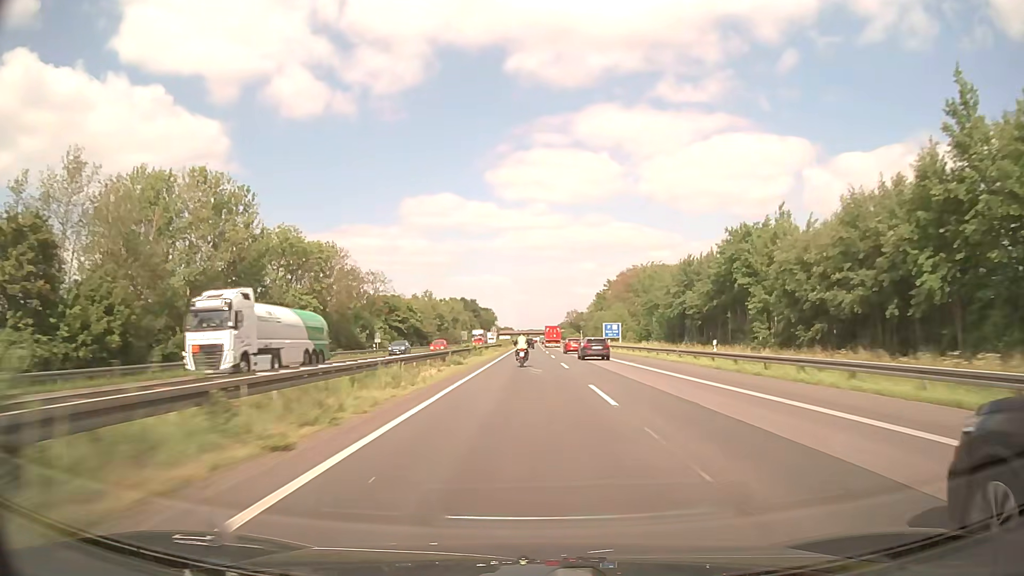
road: motorway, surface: asphalt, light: Day
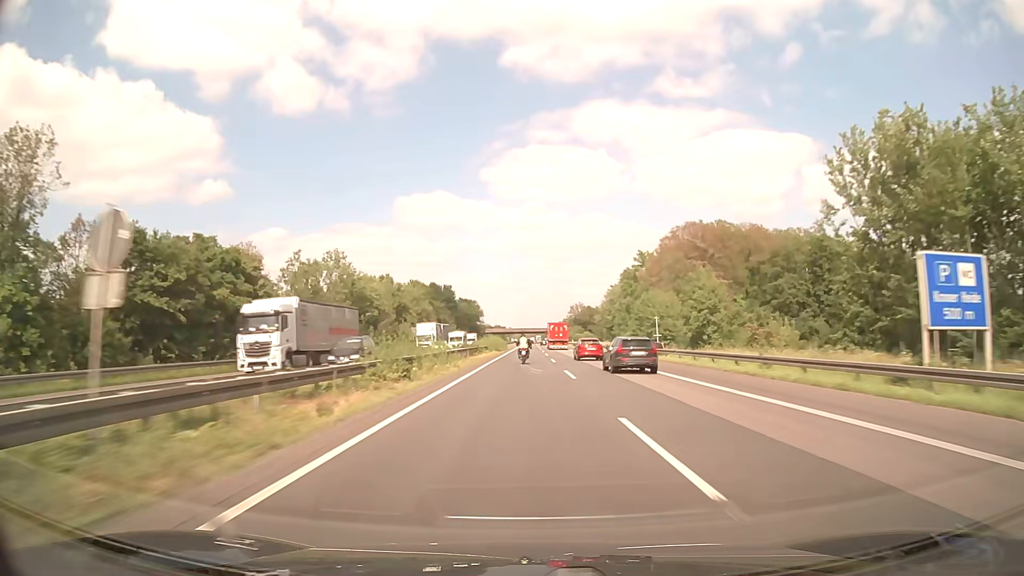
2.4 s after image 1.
(+0.4, +80.9) m; 0°
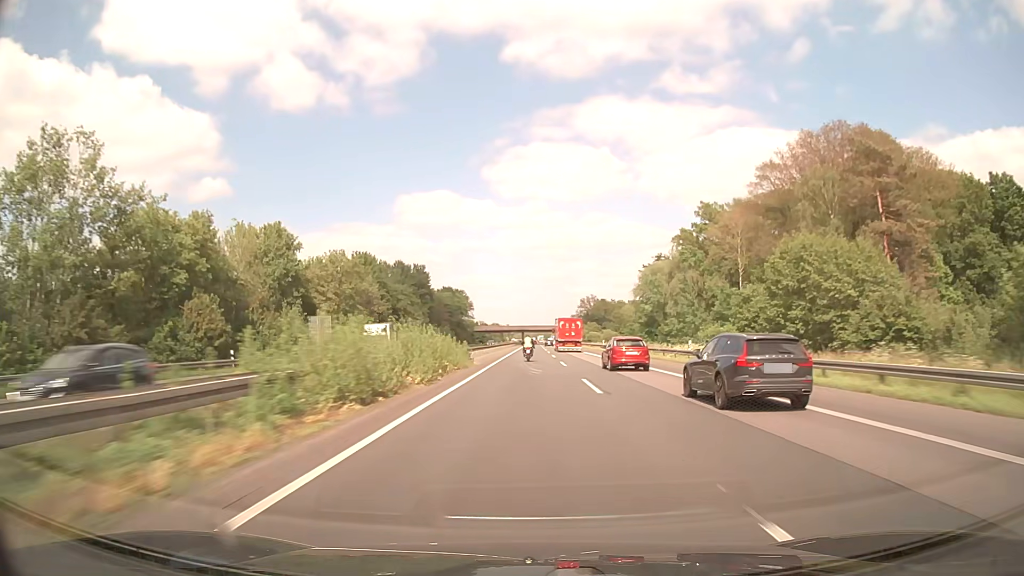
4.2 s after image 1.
(-0.1, +61.4) m; 0°
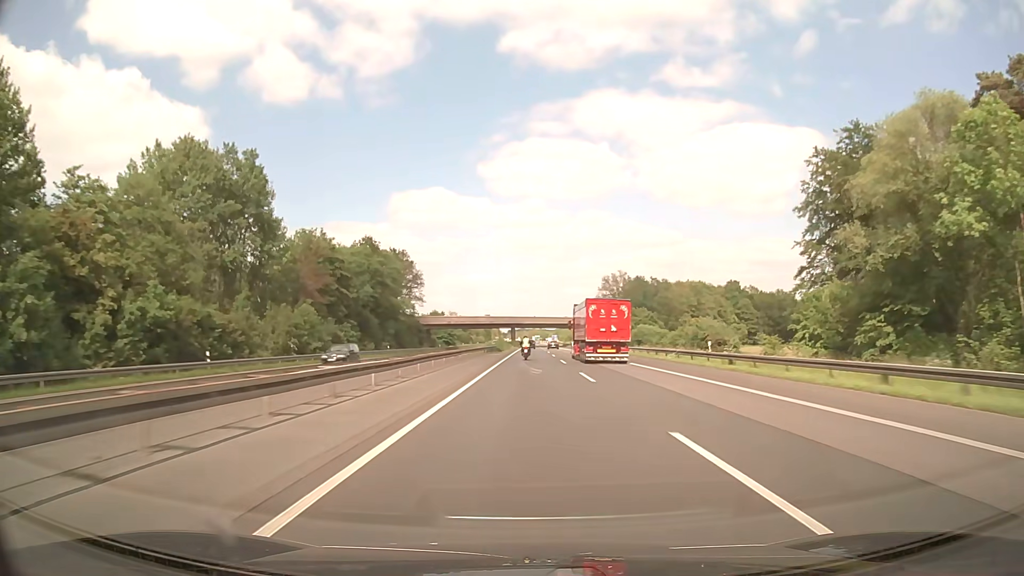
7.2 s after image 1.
(+0.3, +104.3) m; 0°
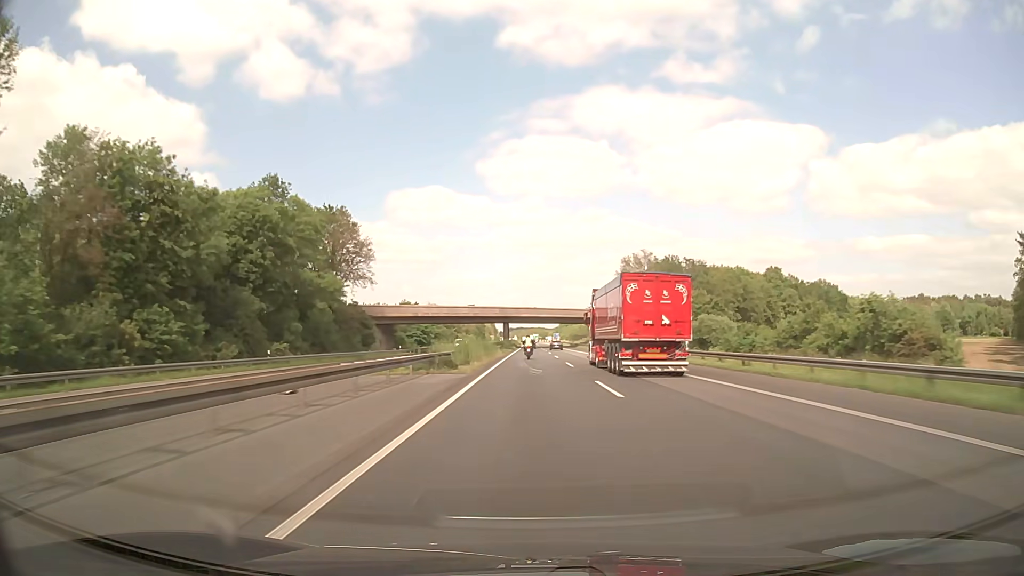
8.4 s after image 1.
(+0.1, +42.5) m; 0°
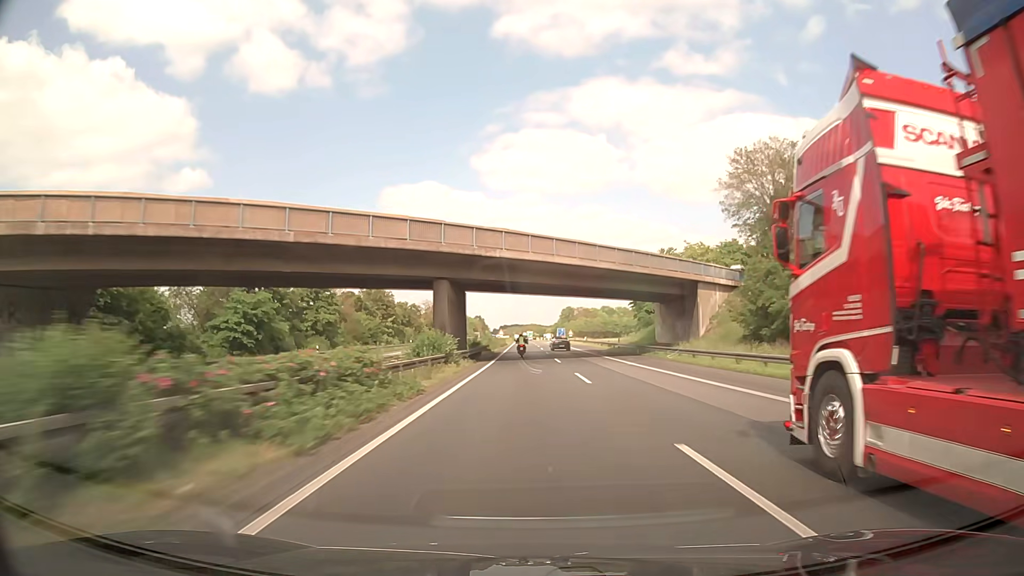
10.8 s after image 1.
(+0.5, +85.8) m; +1°
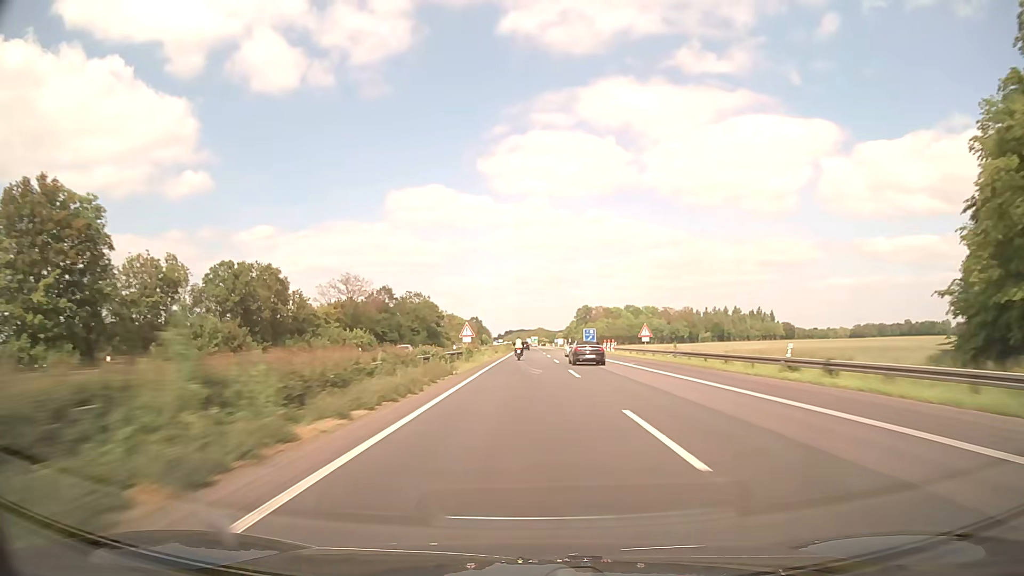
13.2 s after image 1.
(0.0, +86.3) m; -1°
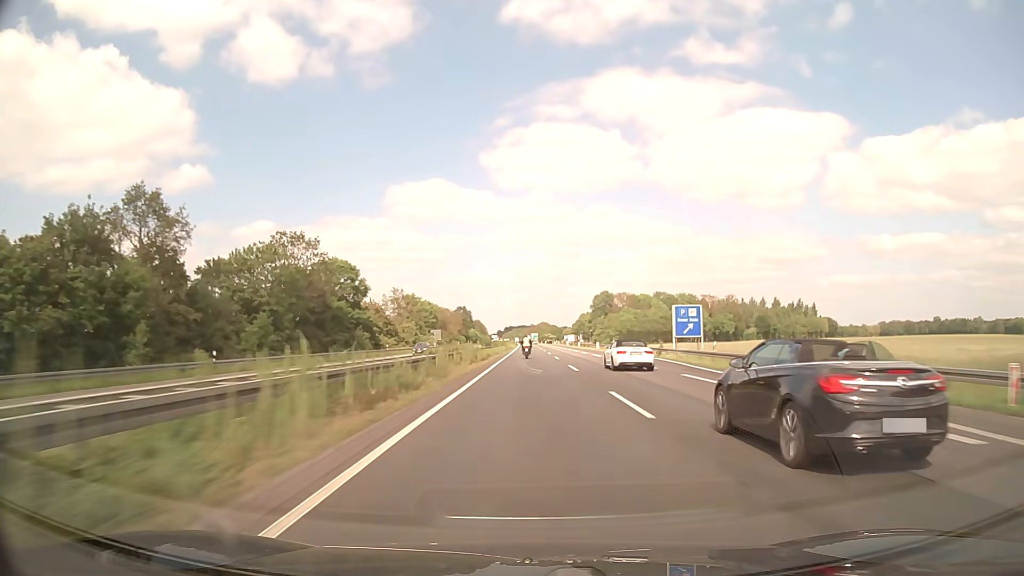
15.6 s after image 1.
(-0.4, +86.2) m; 0°
(0, +10) (0, +20) (0, +30) (0, +40) (0, +50) (0, +60) (0, +70) (0, +80) (0, +90) (0, +100) m
